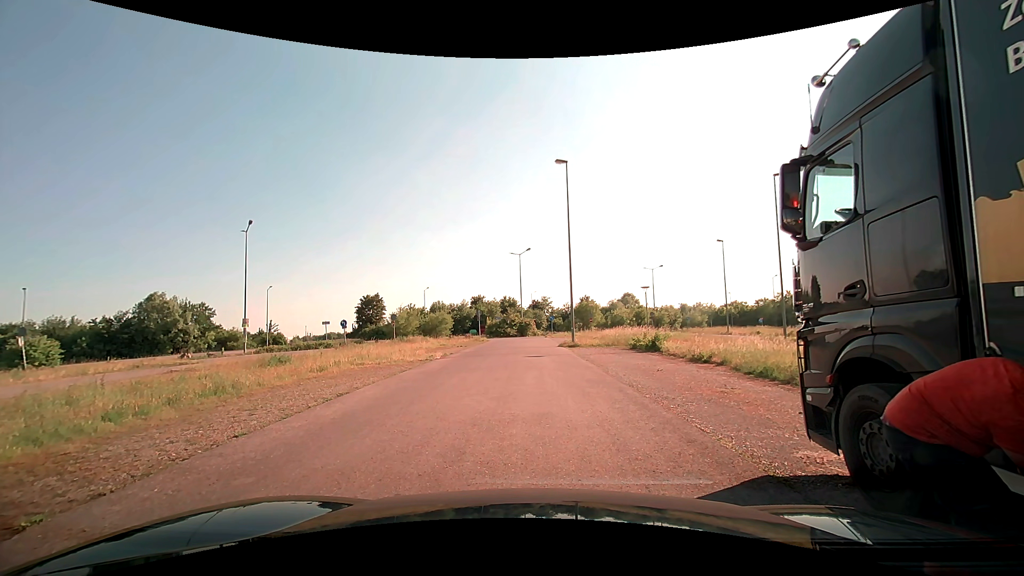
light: Day
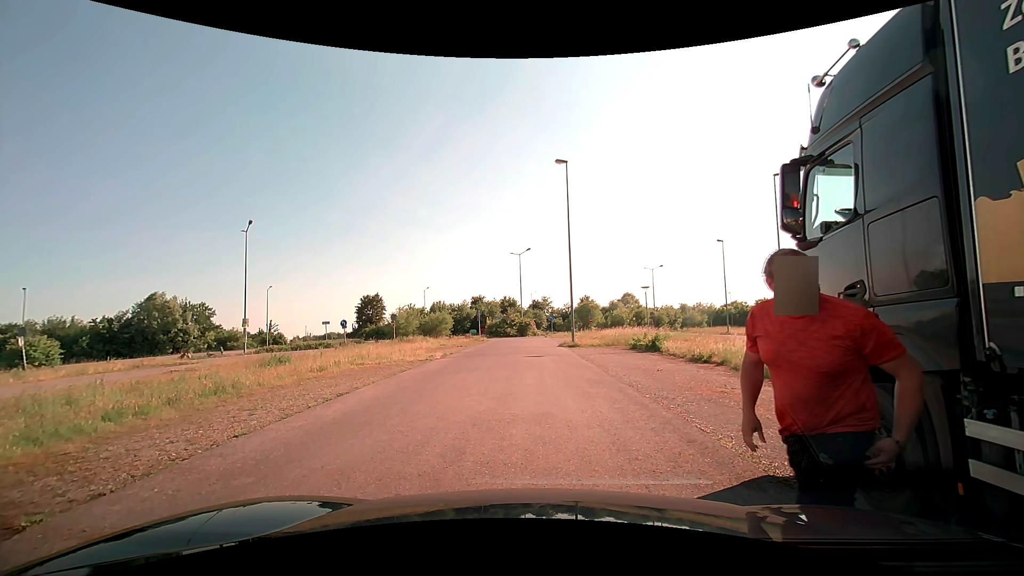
(0.0, 0.0) m; 0°
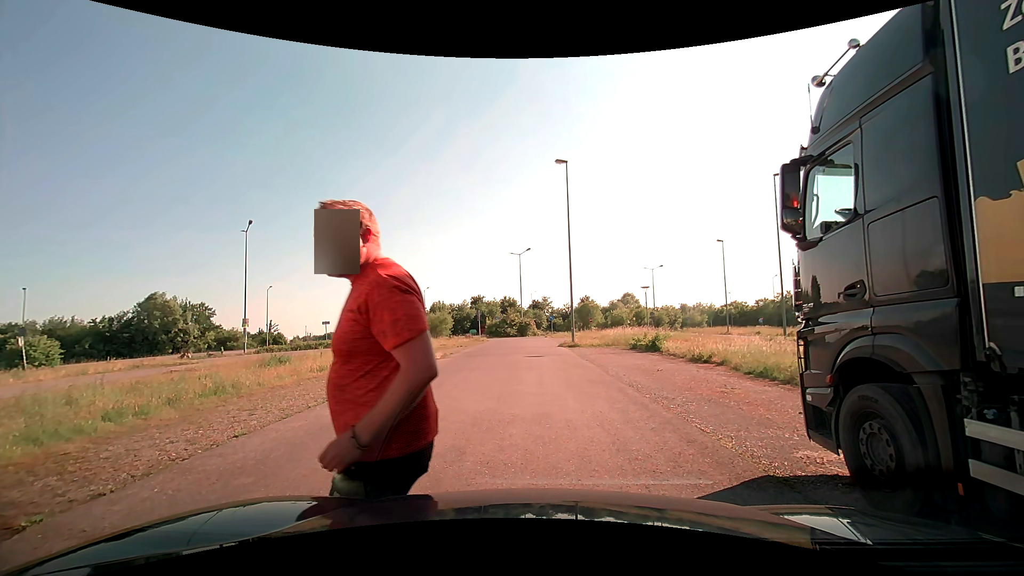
(0.0, 0.0) m; 0°
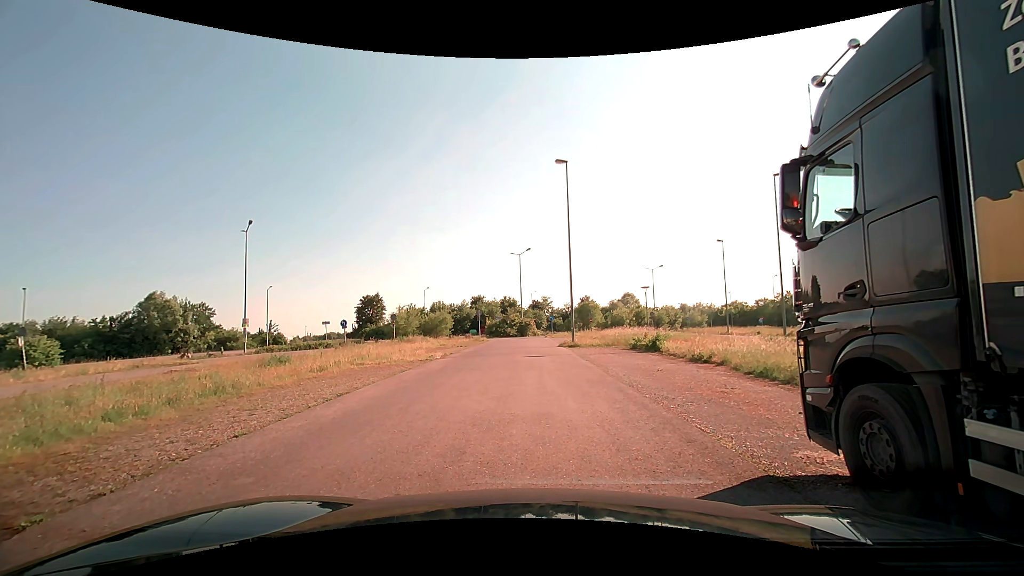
(0.0, 0.0) m; 0°
